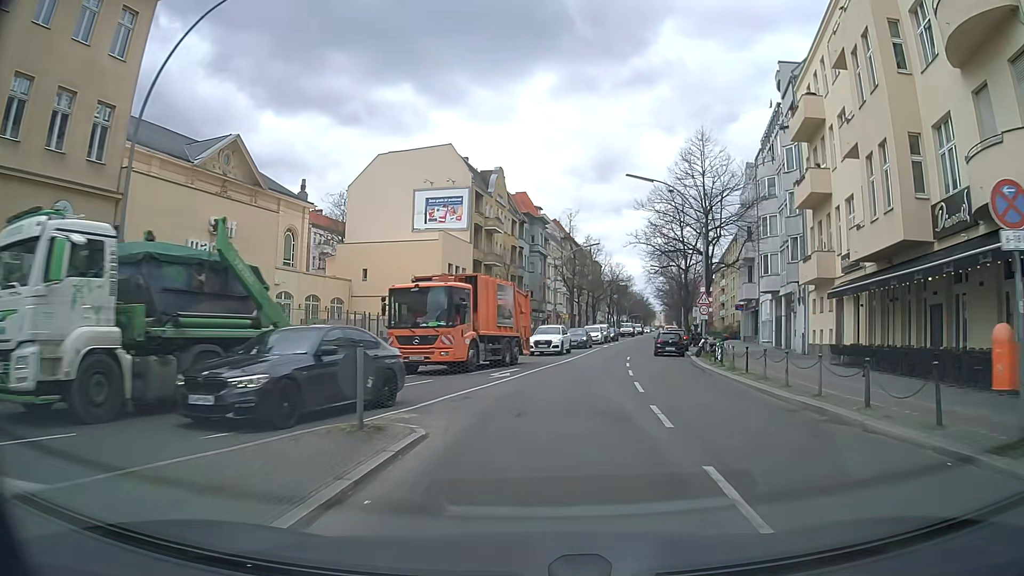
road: secondary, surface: asphalt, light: Day
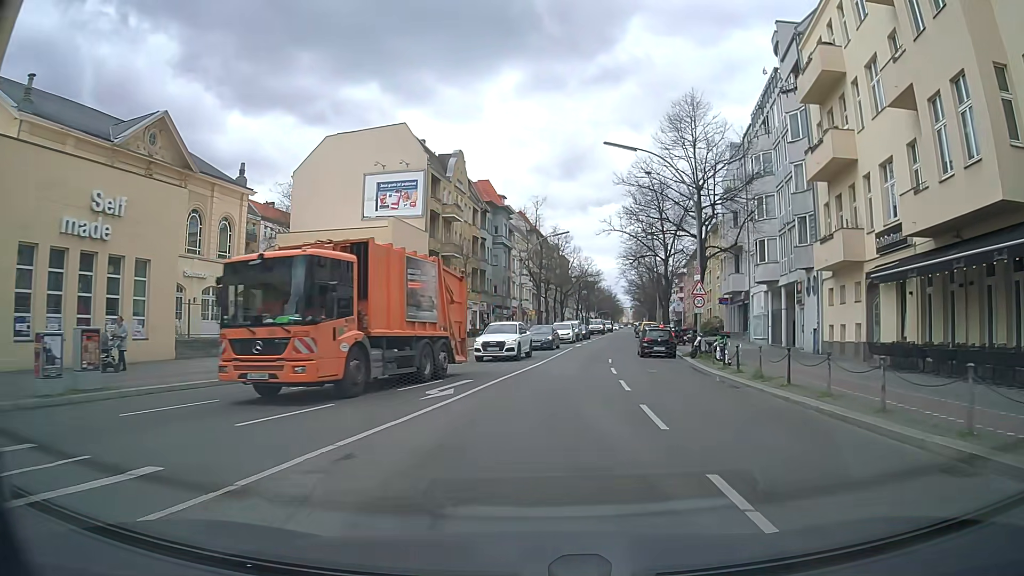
(+0.2, +6.6) m; +3°
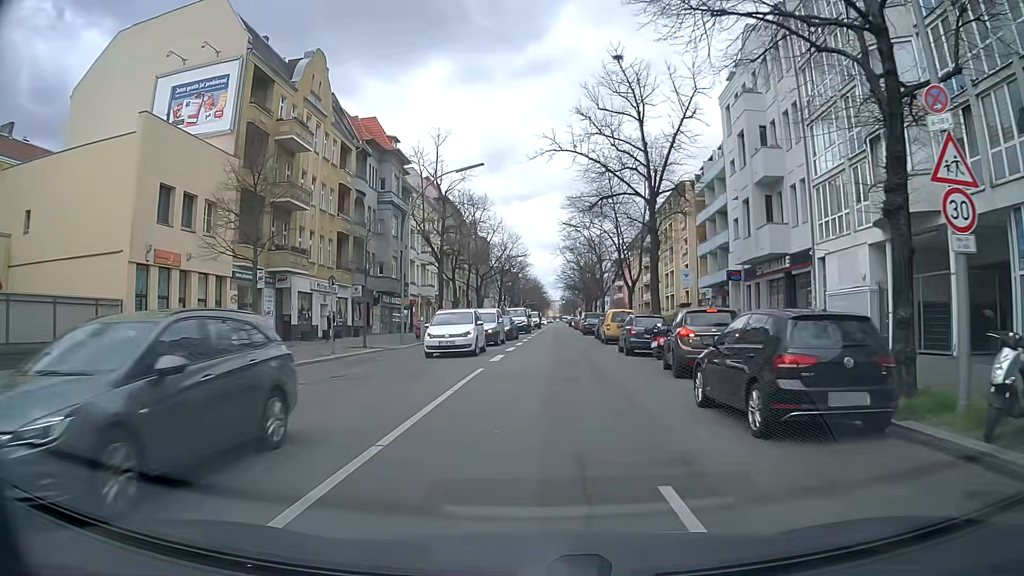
(+1.4, +24.7) m; +6°
(0, +10) (0, +20) (+1, +30) (+1, +40) (+1, +50) (+2, +60) (+2, +70) (+2, +80) (+2, +90) (+3, +100) m
